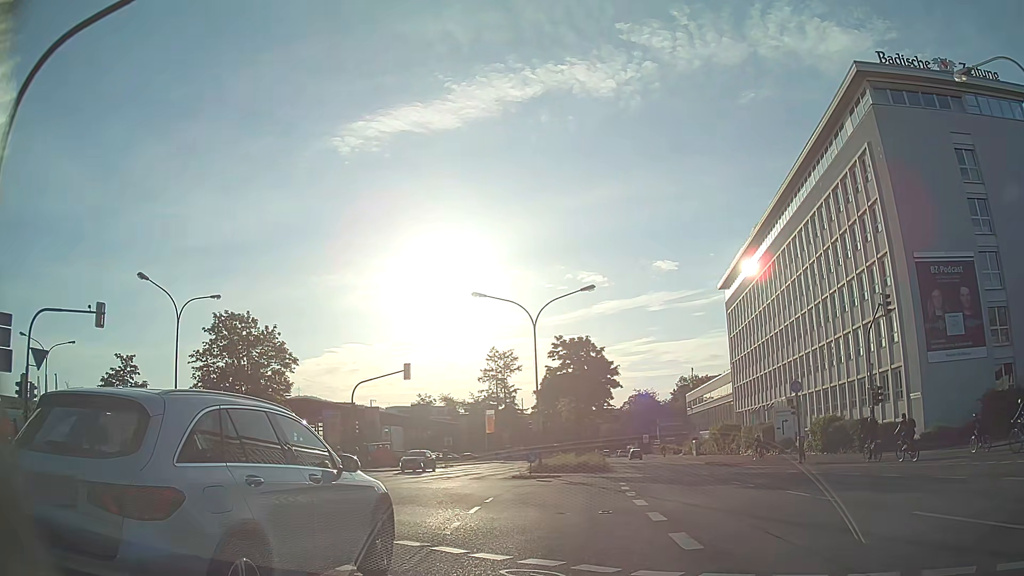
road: primary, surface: asphalt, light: Day
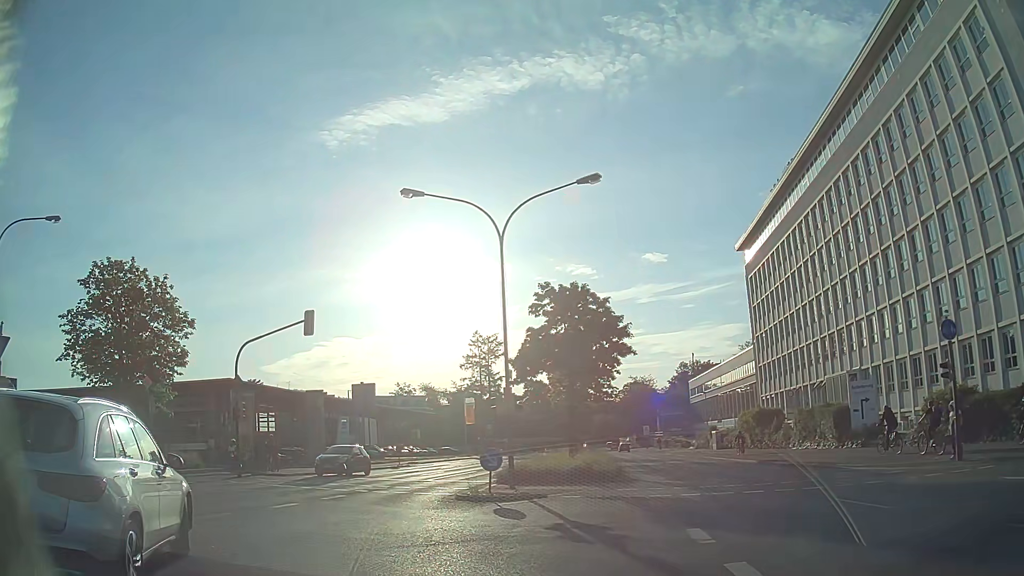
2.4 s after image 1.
(+0.5, +14.8) m; +2°
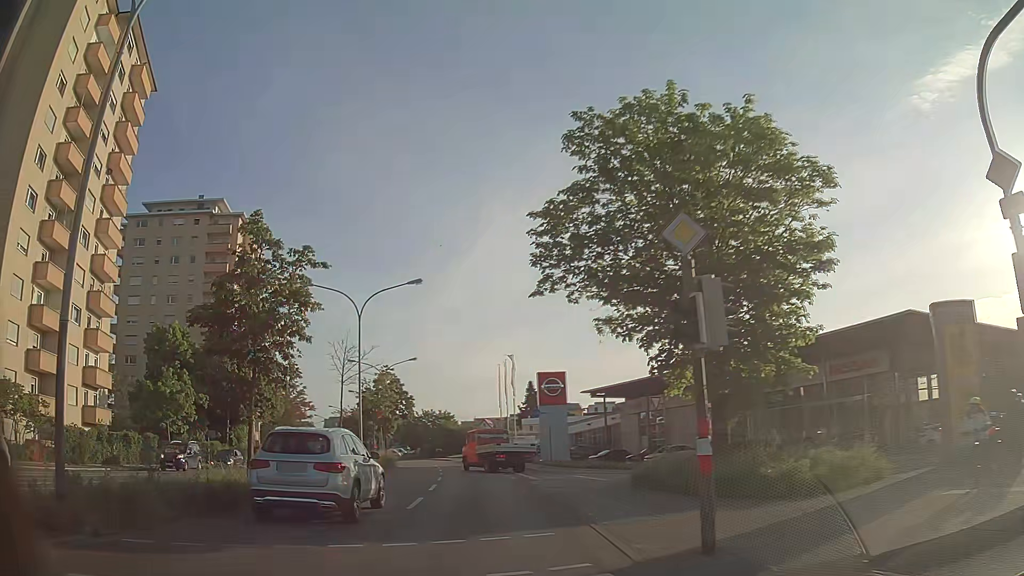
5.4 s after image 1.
(-9.7, +18.7) m; -58°
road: secondary
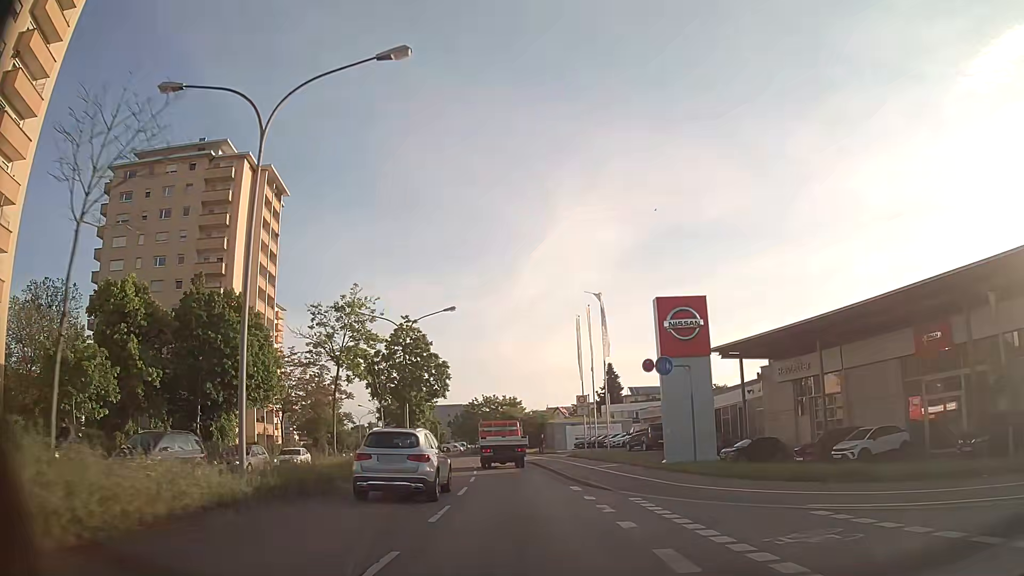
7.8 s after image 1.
(-1.7, +21.9) m; -6°
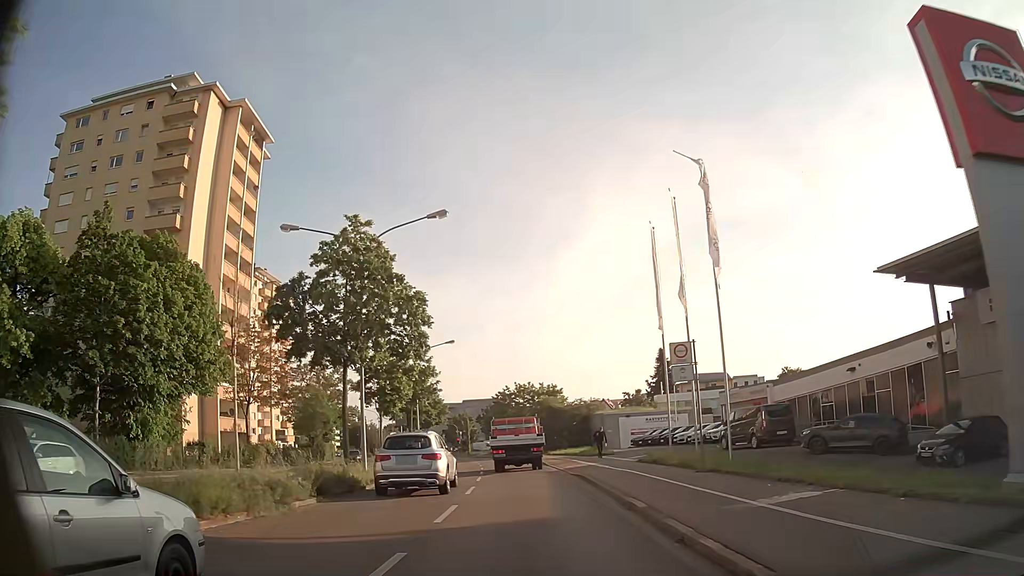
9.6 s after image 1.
(-0.7, +18.2) m; -4°
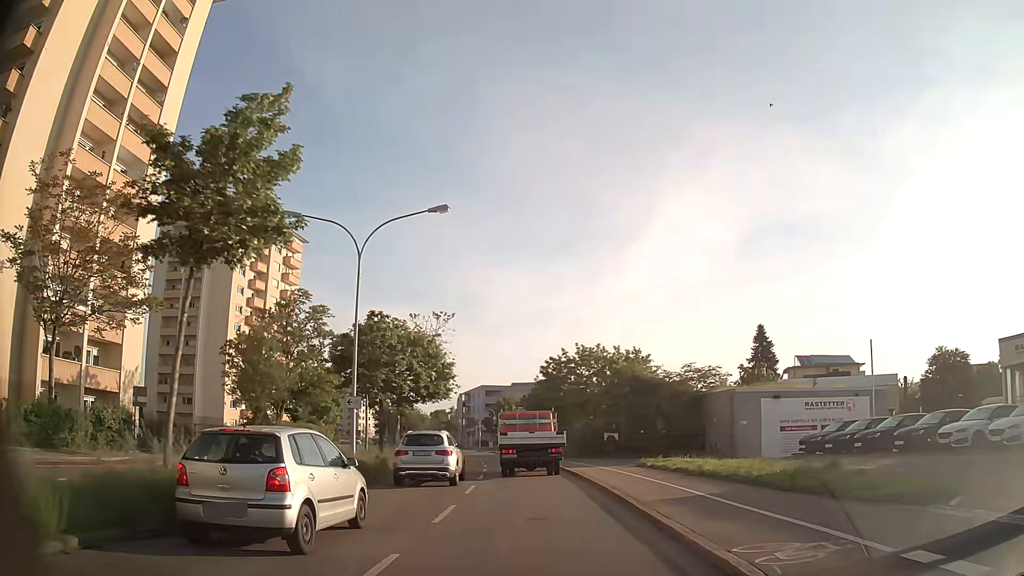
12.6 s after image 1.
(-1.4, +30.4) m; -5°
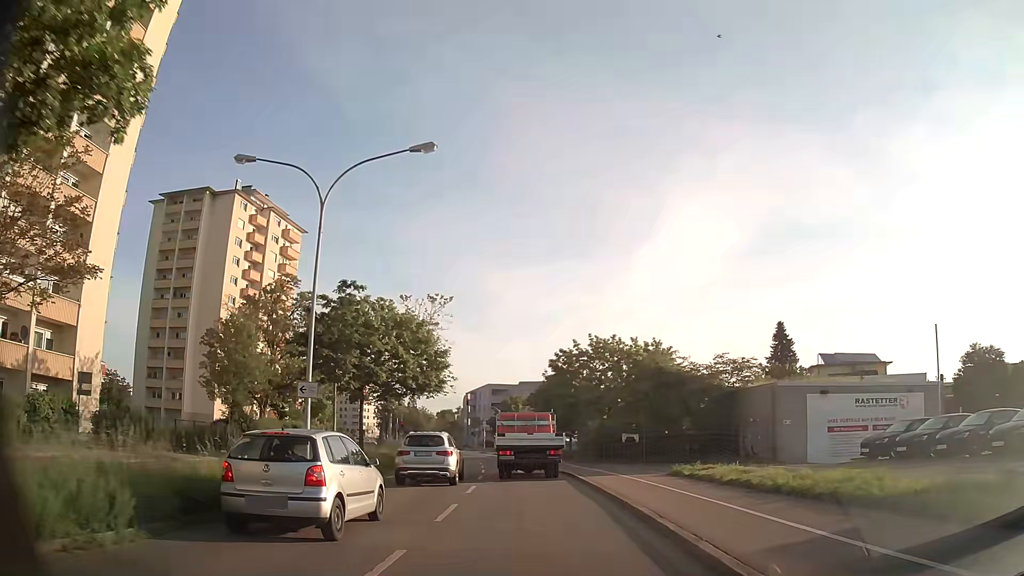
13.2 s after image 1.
(0.0, +5.6) m; -1°
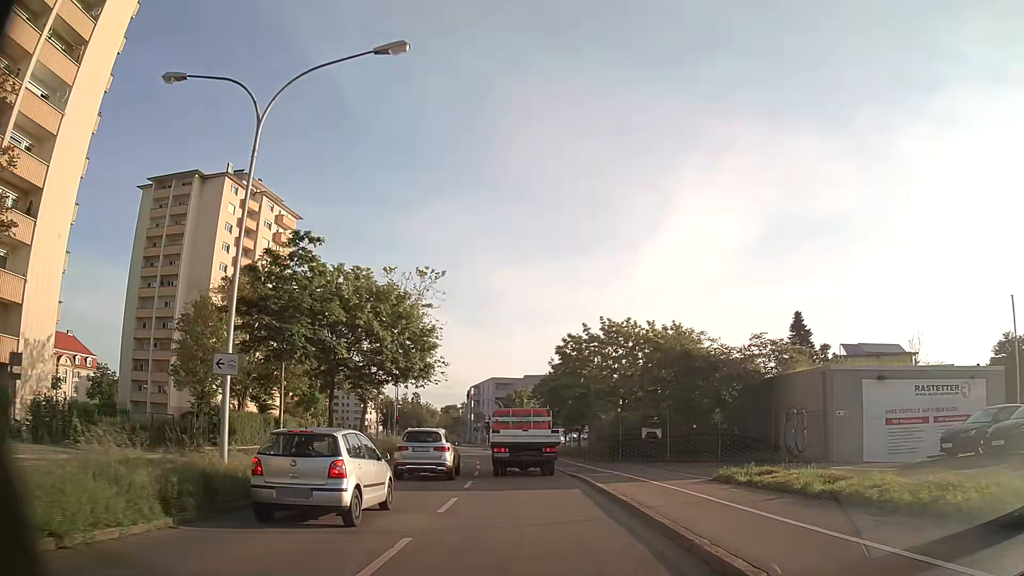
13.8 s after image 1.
(0.0, +5.4) m; 0°
